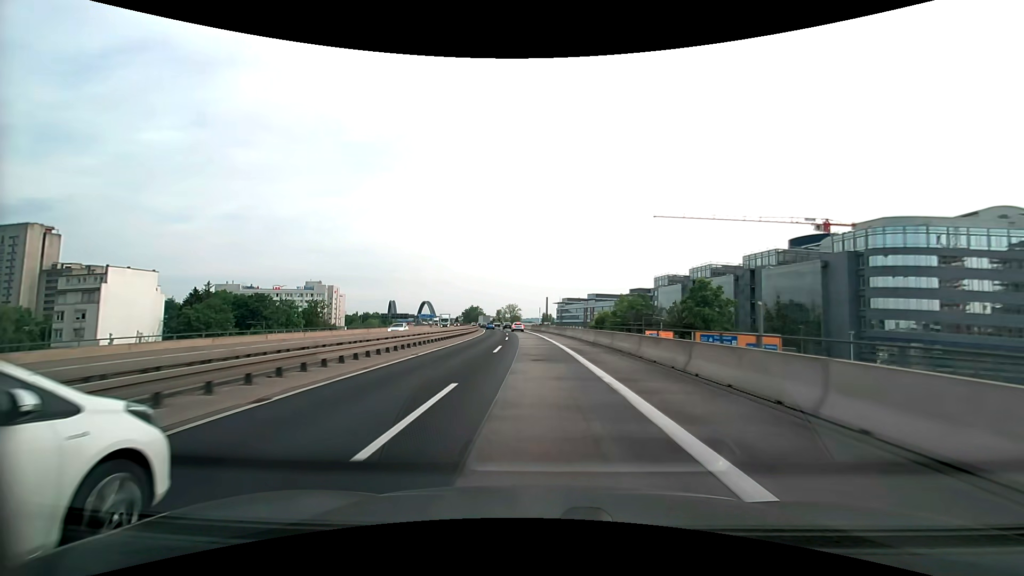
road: motorway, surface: asphalt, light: Day
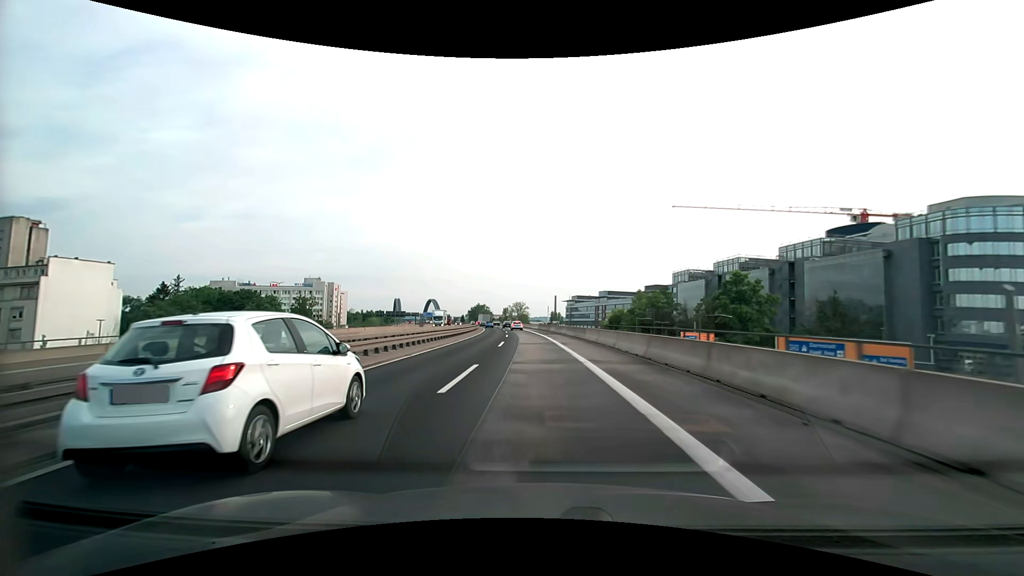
(-0.1, +13.5) m; -1°
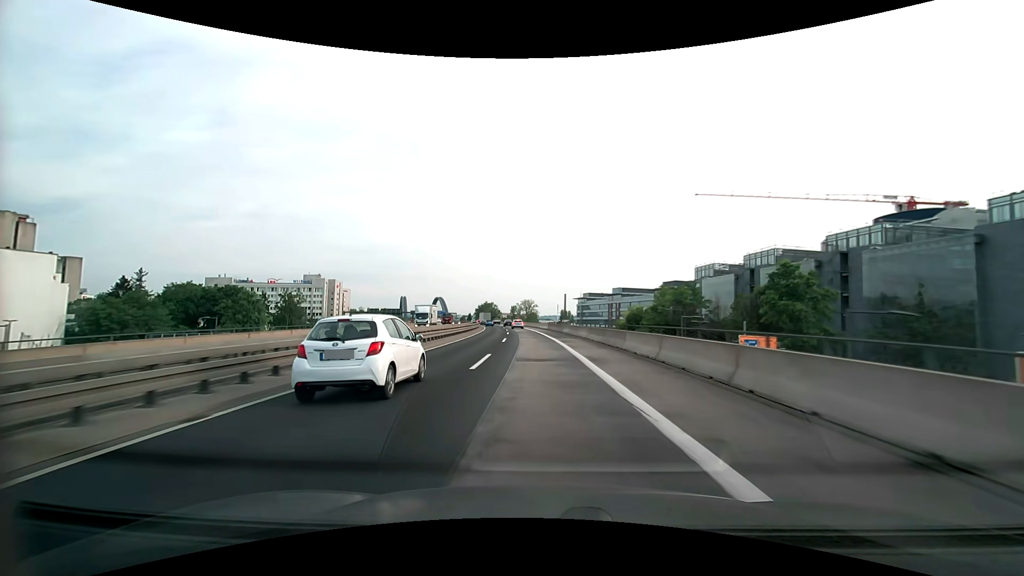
(-0.1, +13.5) m; -1°
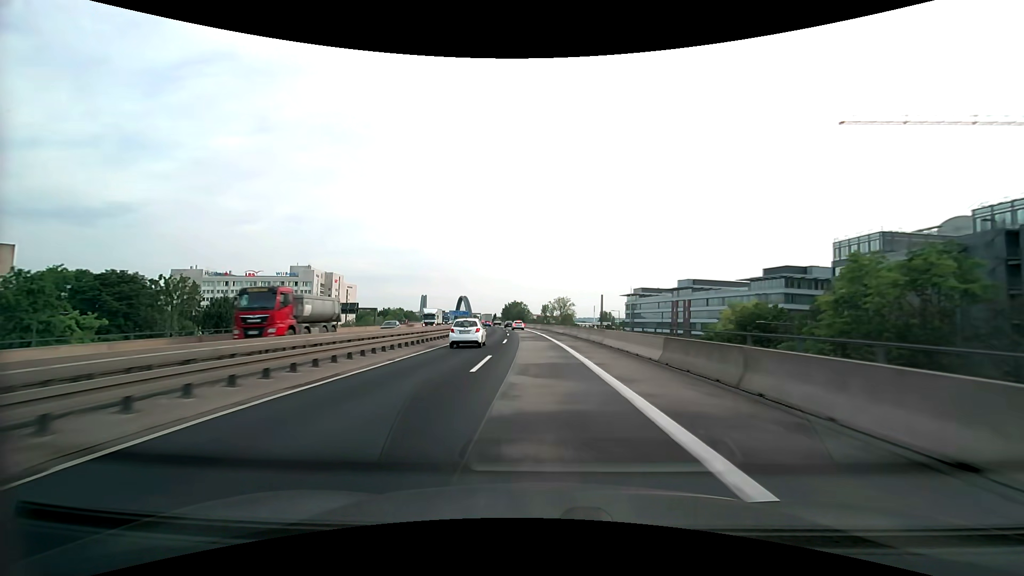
(-1.9, +54.3) m; -4°
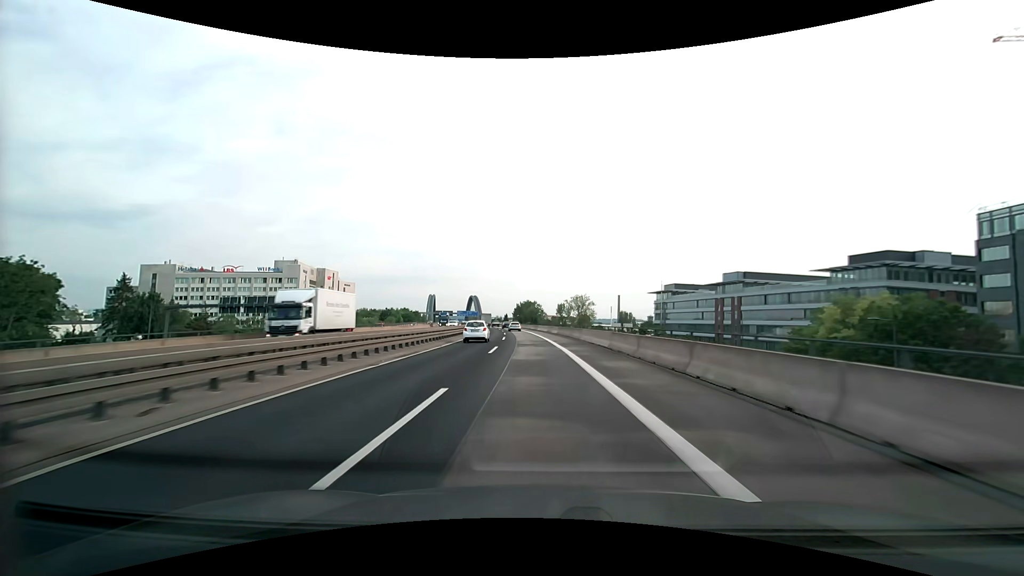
(-0.4, +27.2) m; -2°
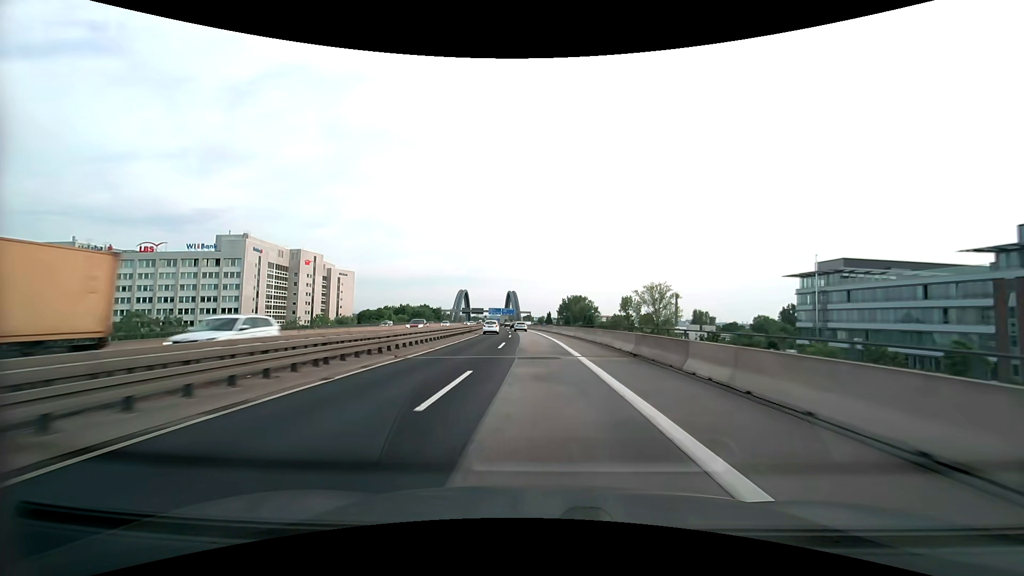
(-3.2, +68.2) m; -5°
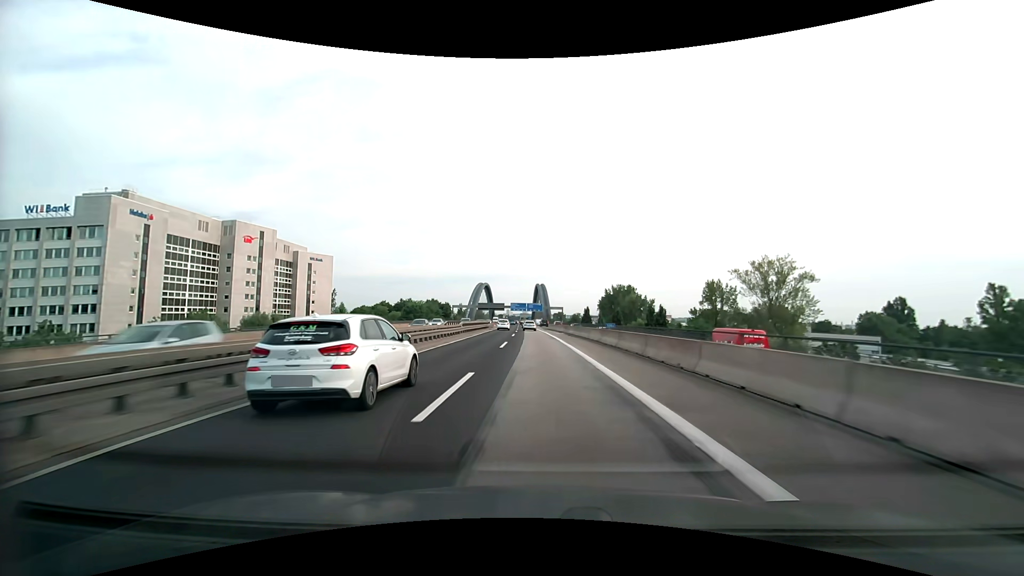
(-1.9, +54.7) m; -4°
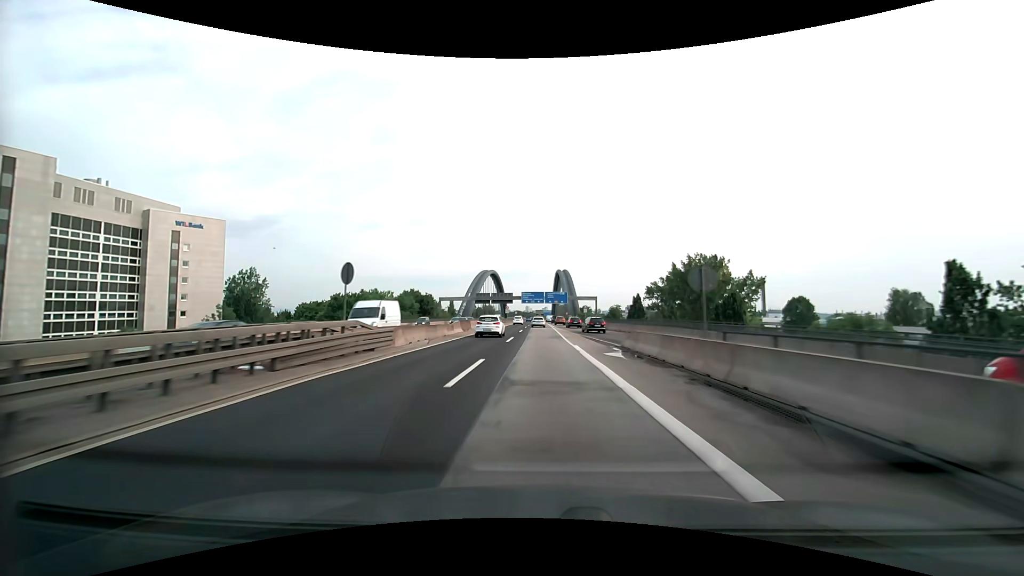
(-1.6, +68.4) m; -2°
(0, +10) (0, +20) (0, +30) (0, +40) (0, +50) (0, +60) (0, +70) (0, +80) (0, +90) (0, +100) m
